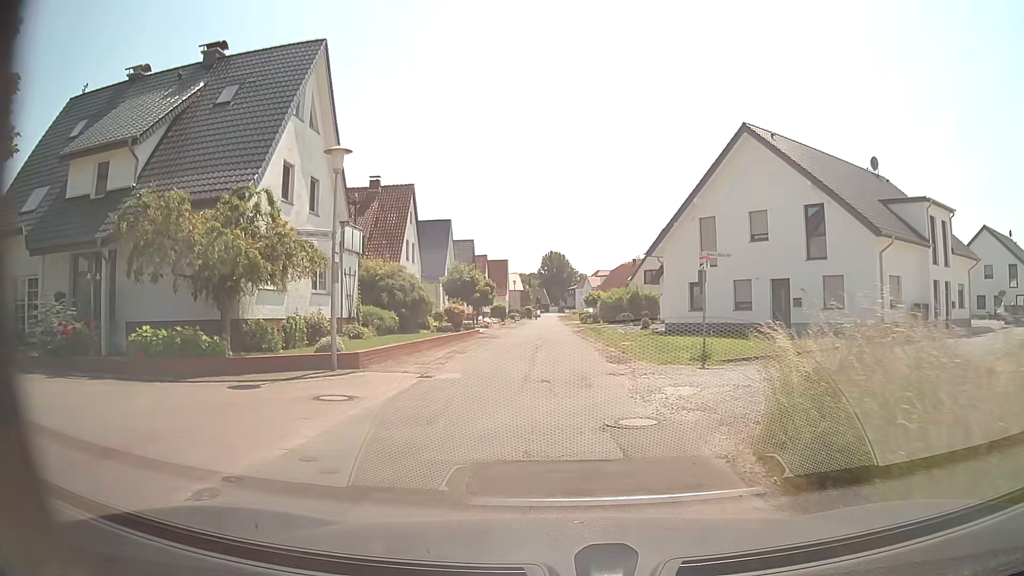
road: residential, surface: asphalt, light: Day
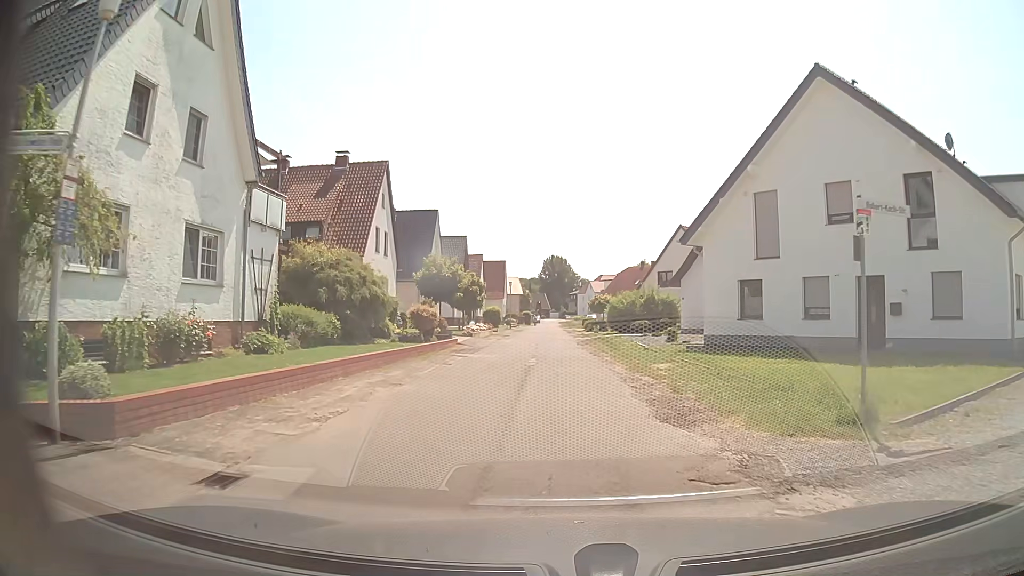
(-0.1, +8.8) m; +1°
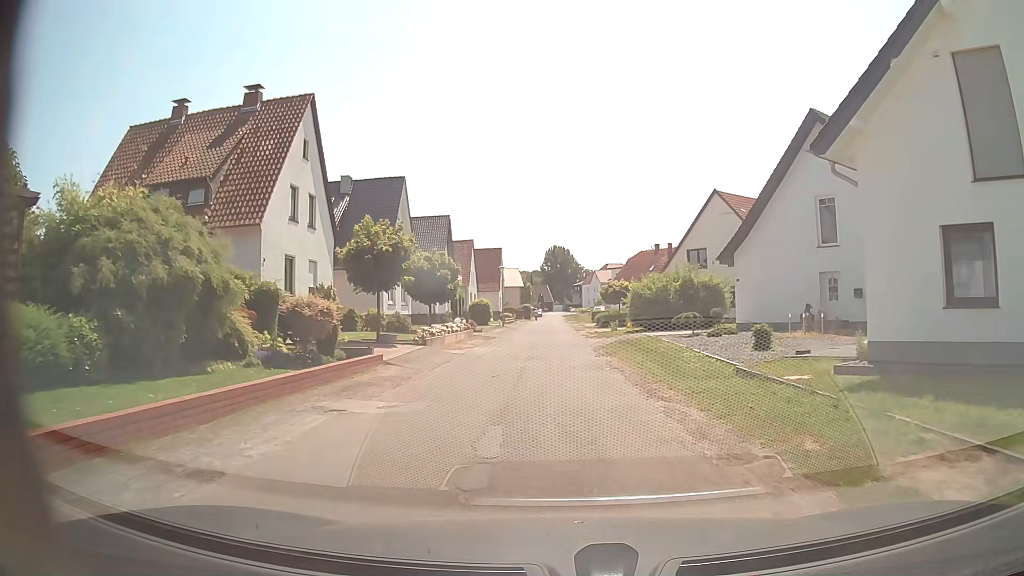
(-0.3, +13.4) m; -2°
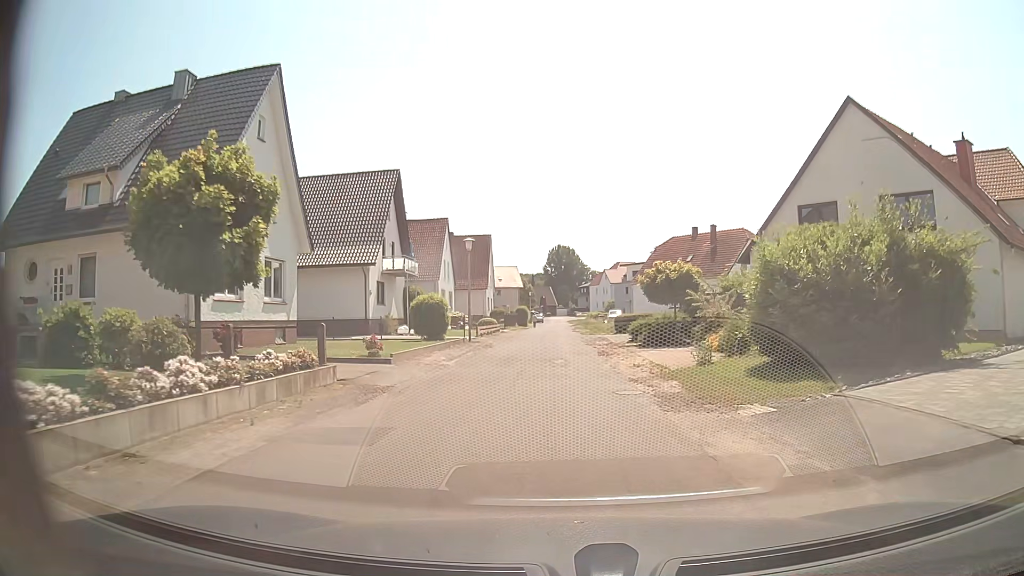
(0.0, +23.0) m; -1°
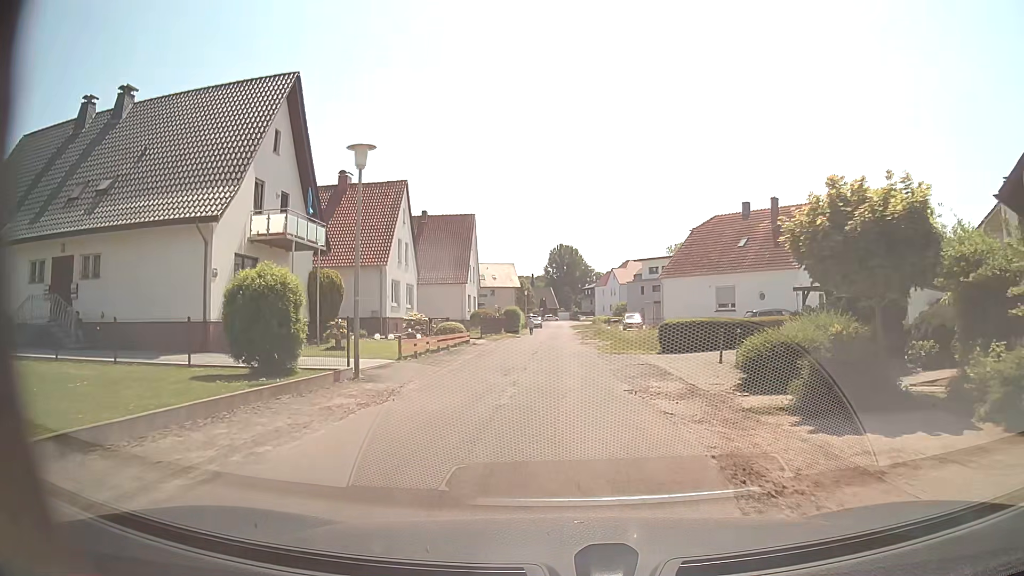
(+0.1, +18.6) m; 0°
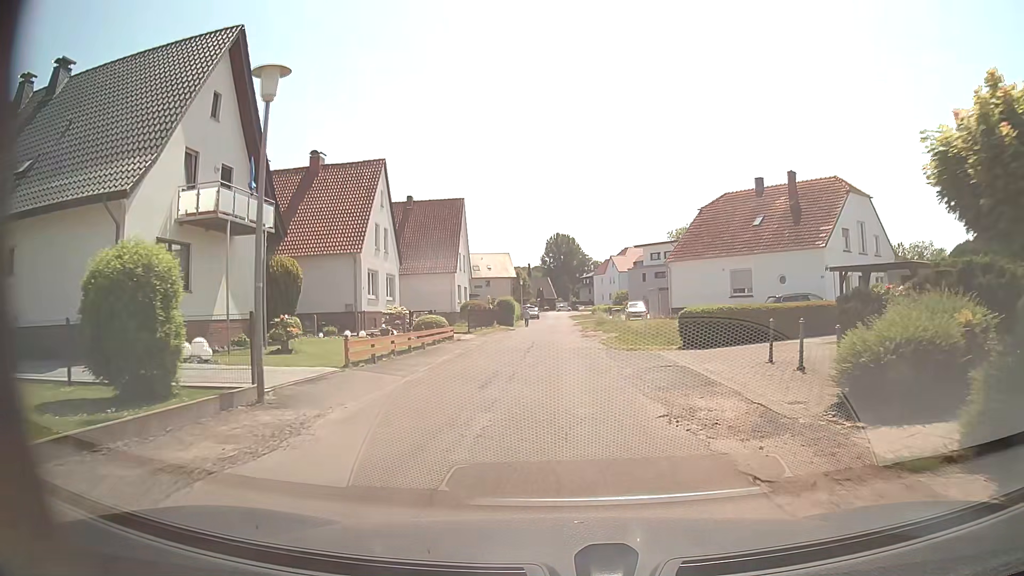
(0.0, +4.7) m; 0°
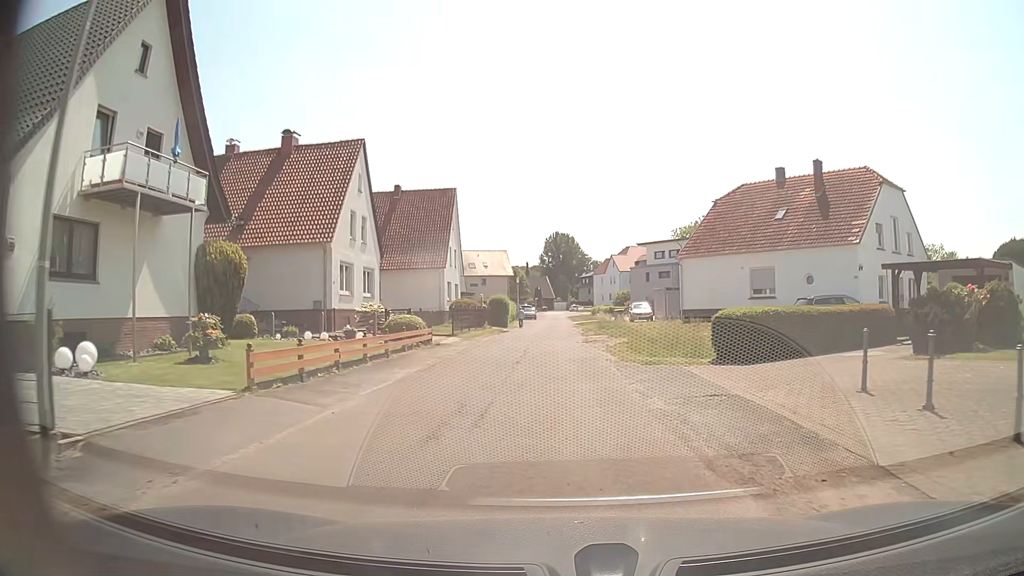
(0.0, +4.6) m; 0°
(0, +10) (0, +20) (0, +30) (0, +40) (0, +50) (0, +60) (+1, +70) (+1, +80) (+1, +90) (+1, +100) m
